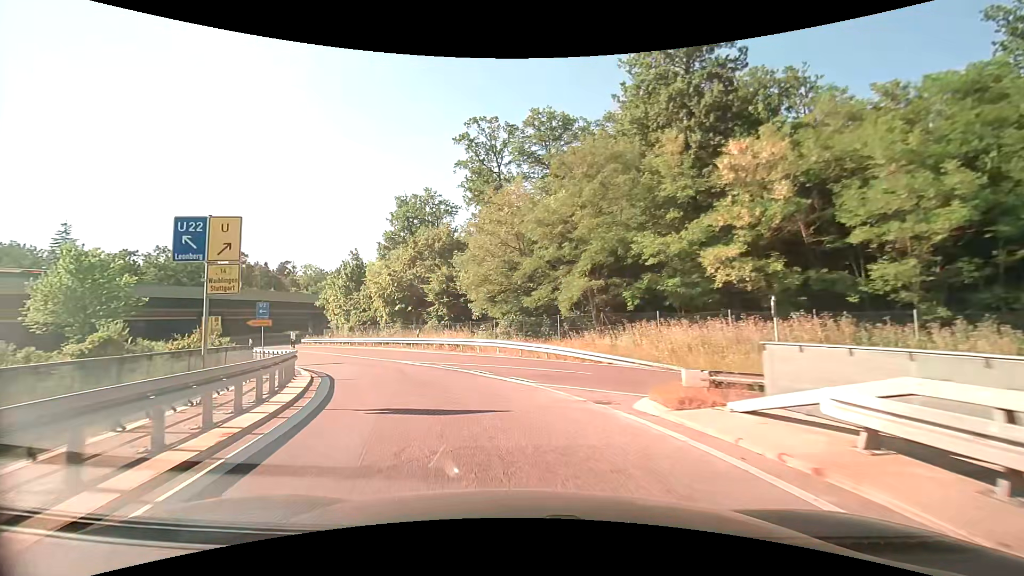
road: secondary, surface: asphalt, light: Day
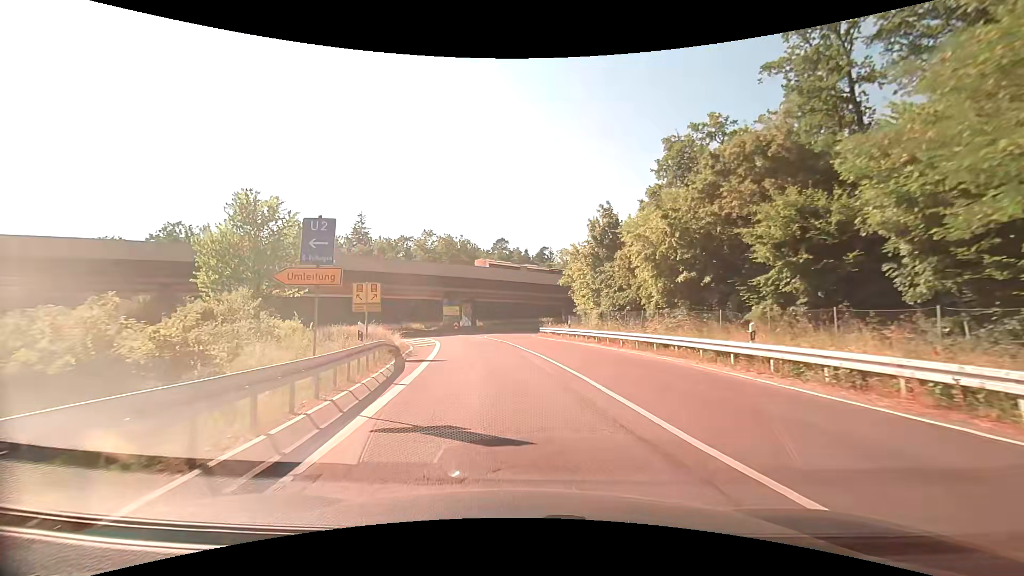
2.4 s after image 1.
(-5.5, +20.1) m; -30°
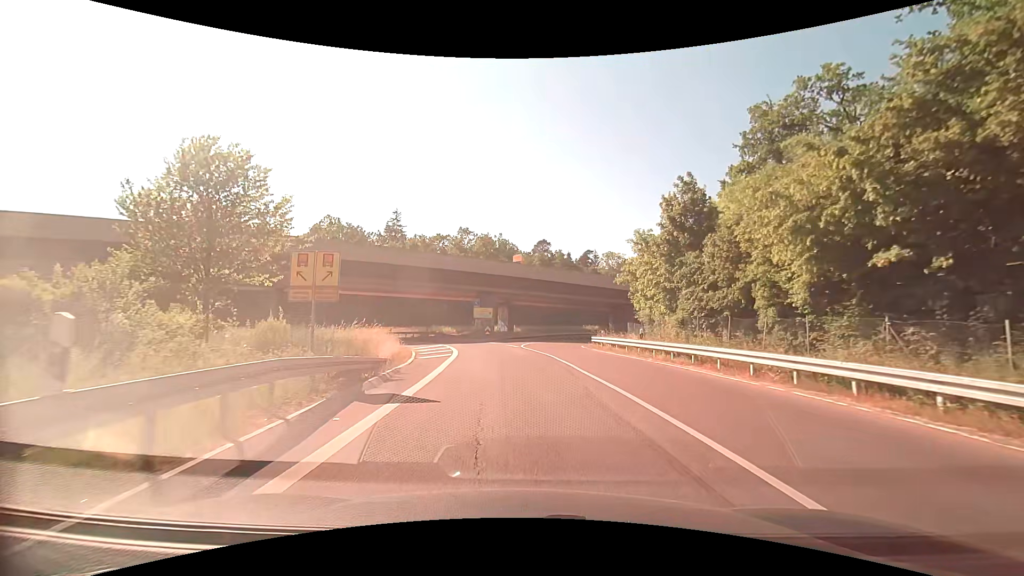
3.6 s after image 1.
(-0.6, +9.8) m; -5°
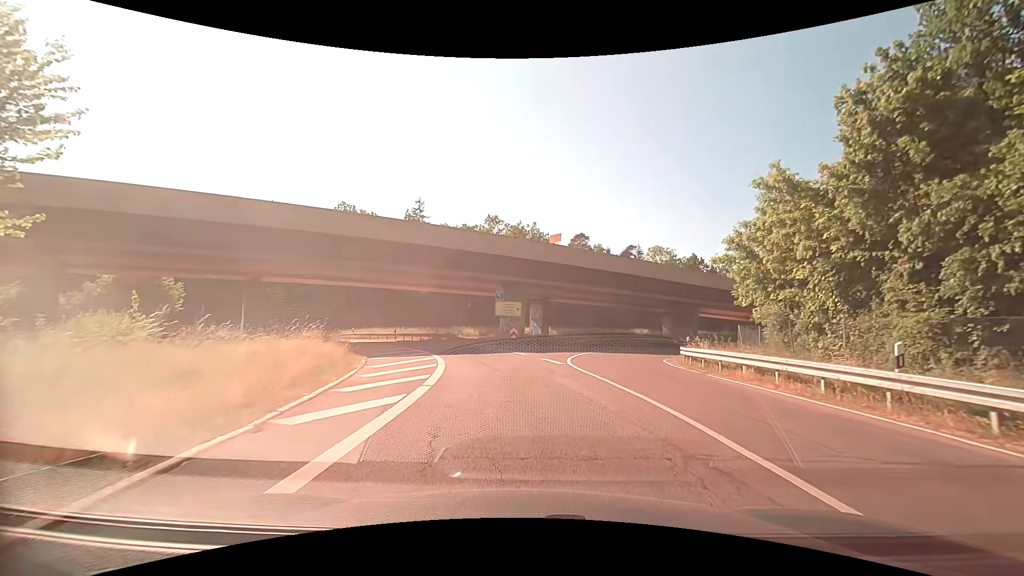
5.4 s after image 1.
(-0.6, +14.6) m; -4°
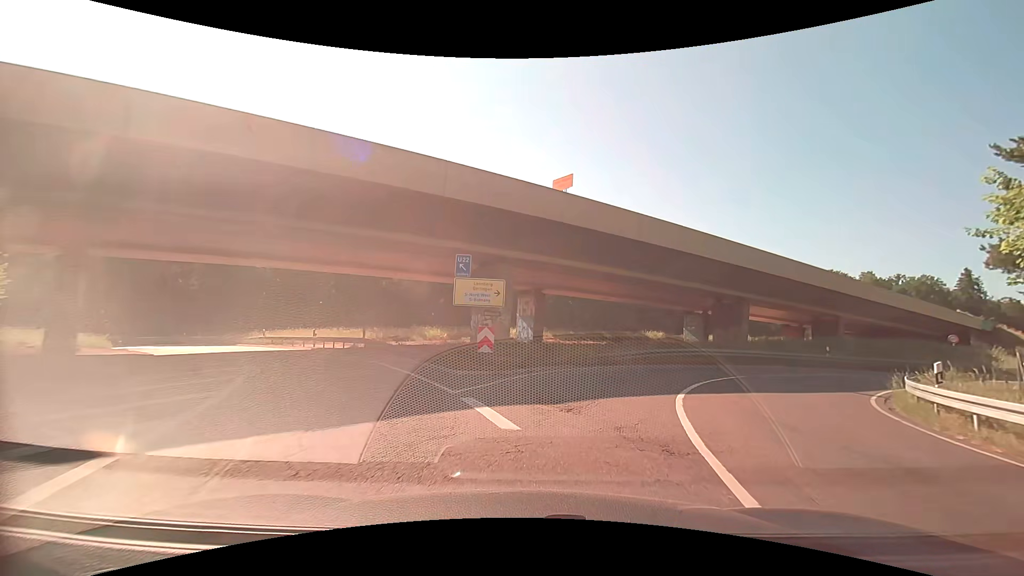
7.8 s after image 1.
(-0.1, +18.2) m; +1°
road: trunk_link
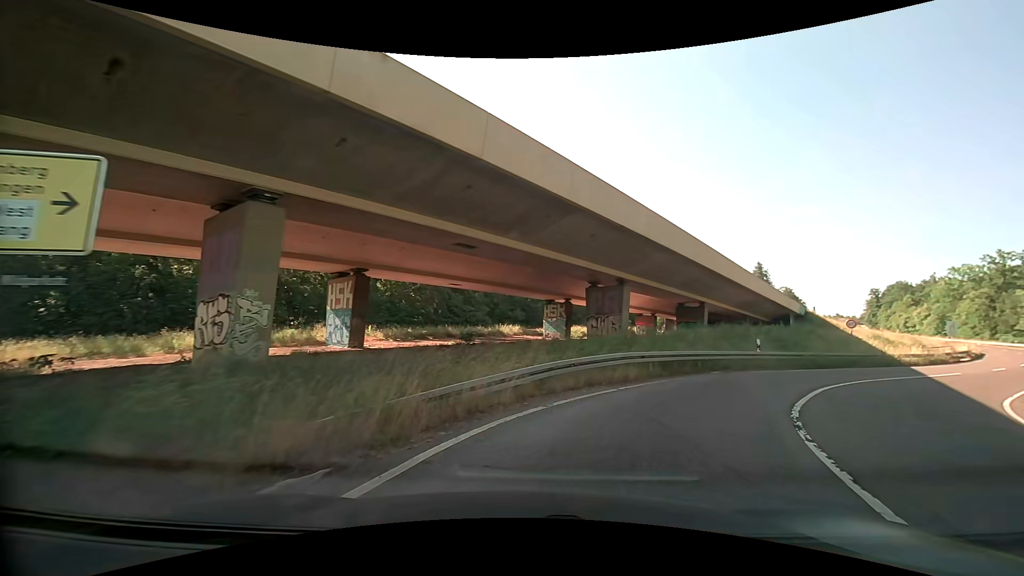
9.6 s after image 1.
(+1.4, +13.7) m; +17°
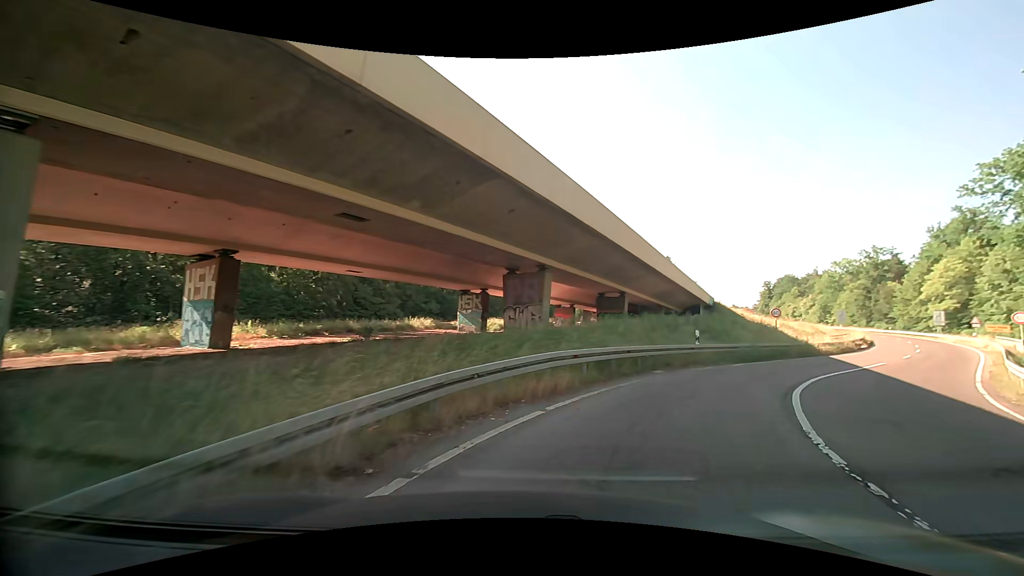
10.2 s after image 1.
(+0.3, +4.6) m; +9°
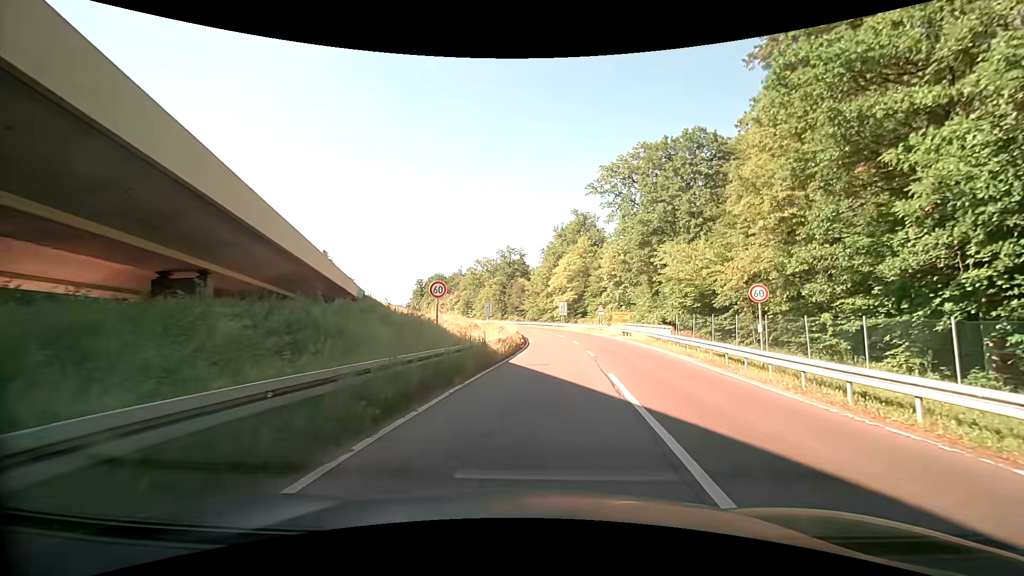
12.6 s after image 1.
(+6.5, +17.2) m; +37°
